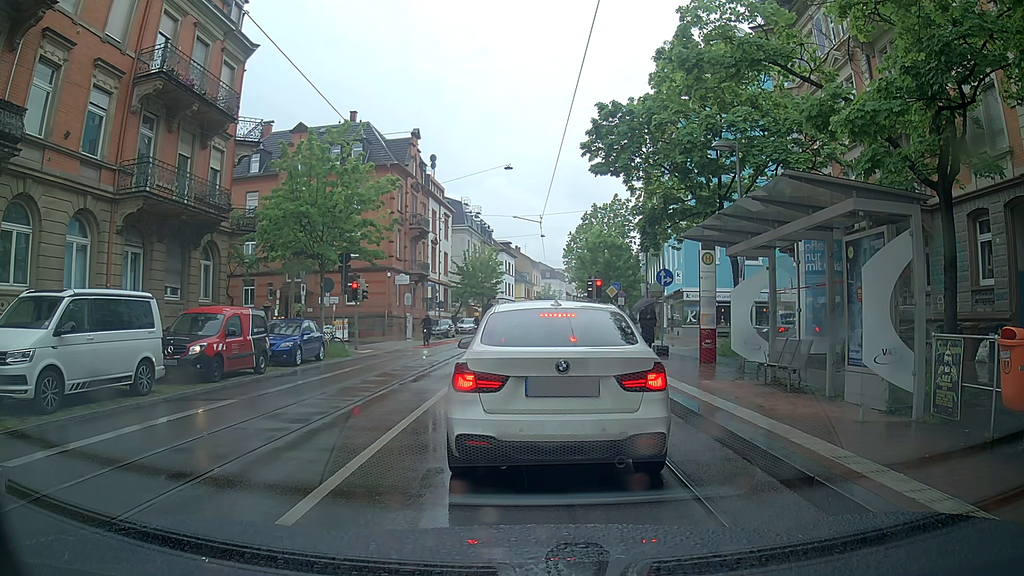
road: primary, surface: asphalt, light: Day
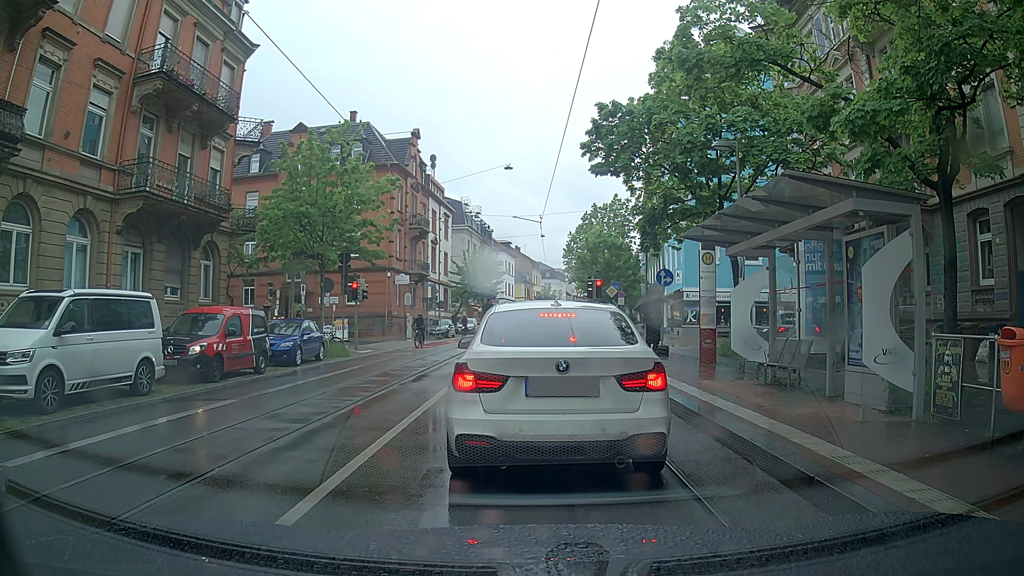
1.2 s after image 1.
(0.0, 0.0) m; 0°
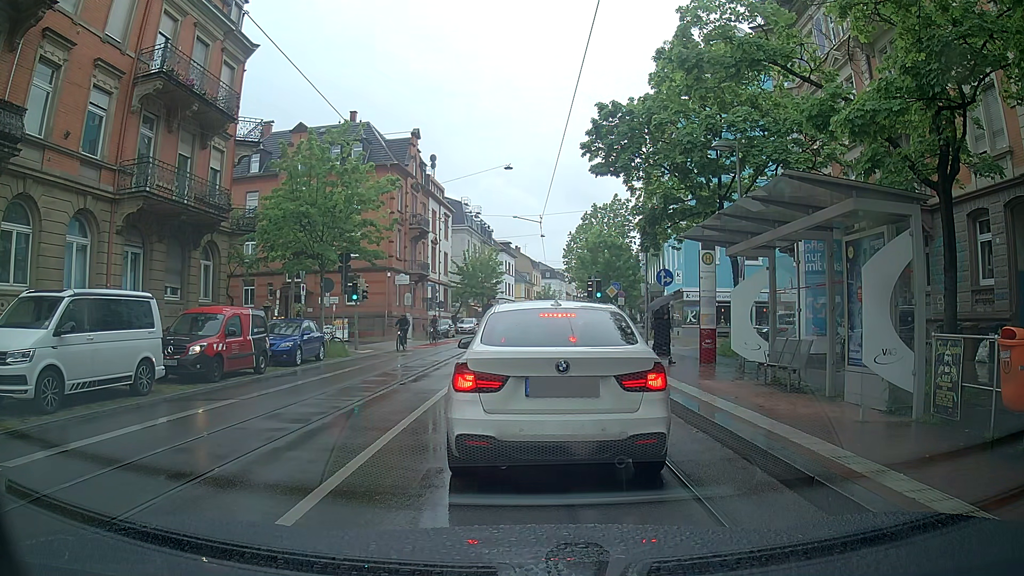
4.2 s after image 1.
(0.0, 0.0) m; 0°
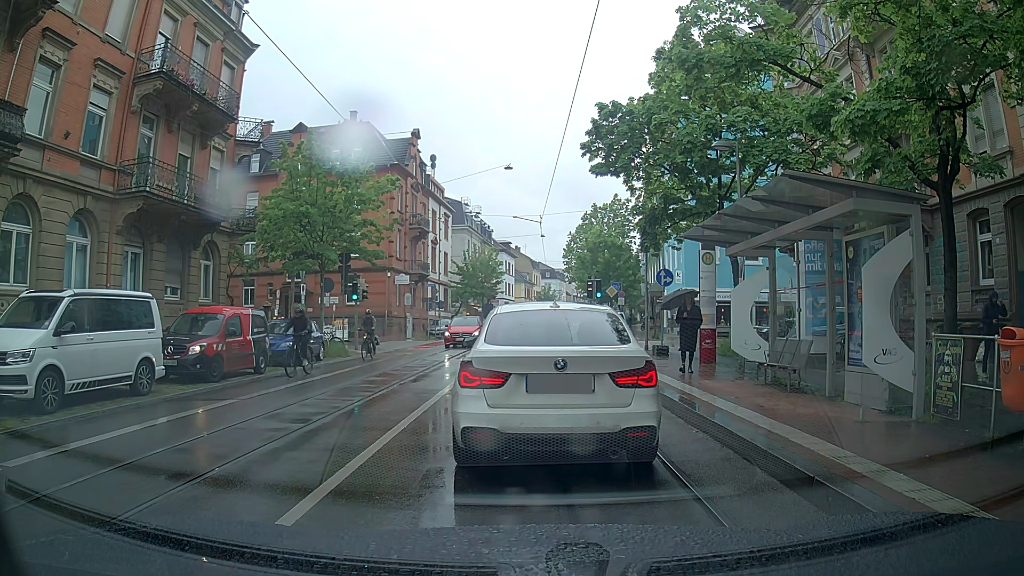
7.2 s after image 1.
(0.0, 0.0) m; 0°
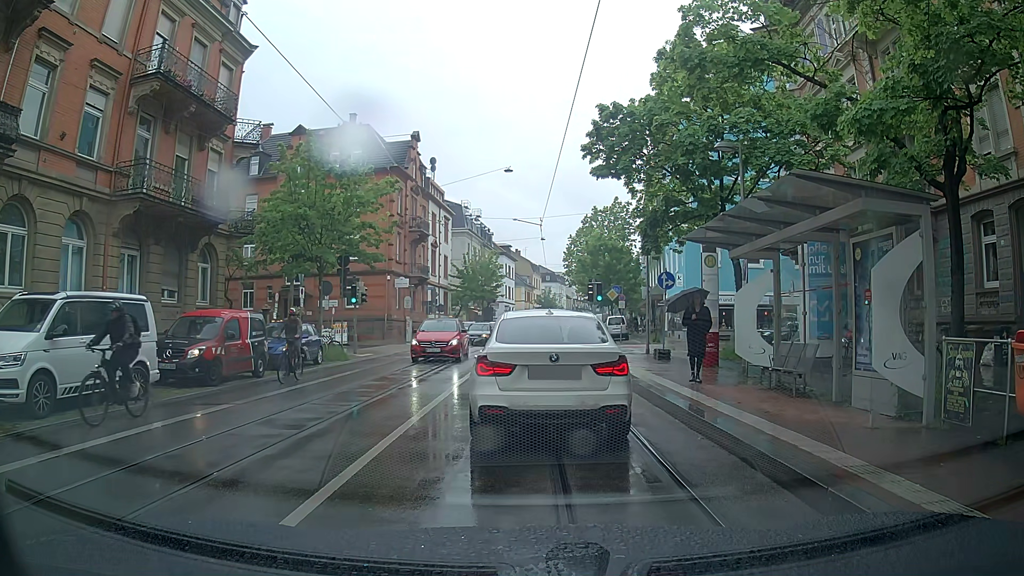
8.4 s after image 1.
(0.0, +0.2) m; 0°
